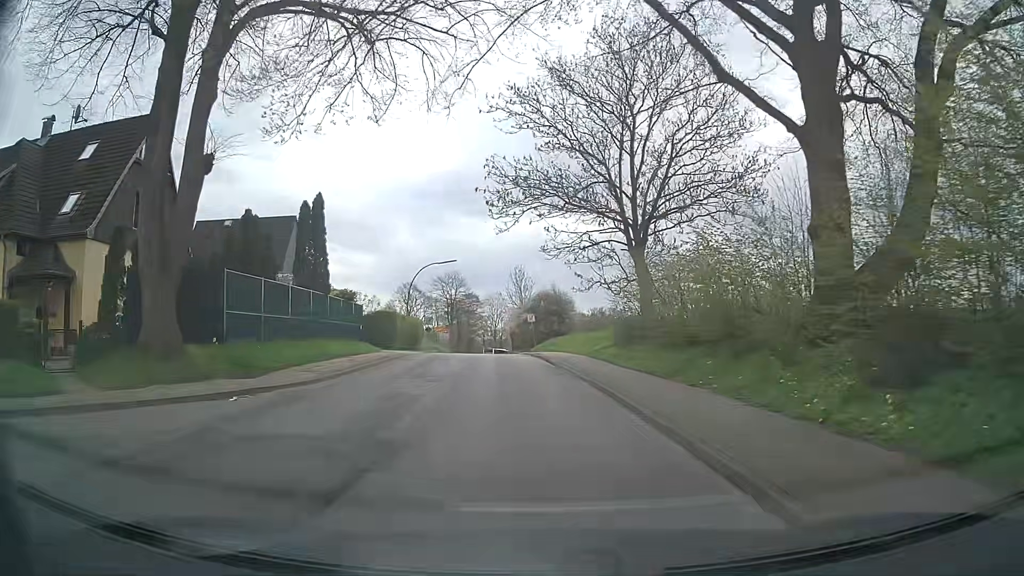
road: tertiary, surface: asphalt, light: Day
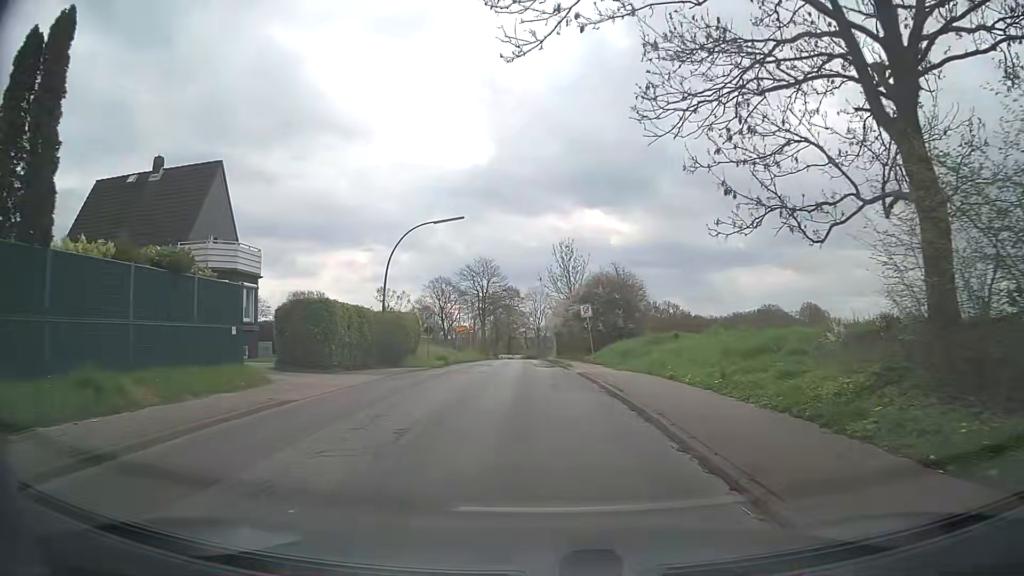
(-0.7, +18.7) m; -2°
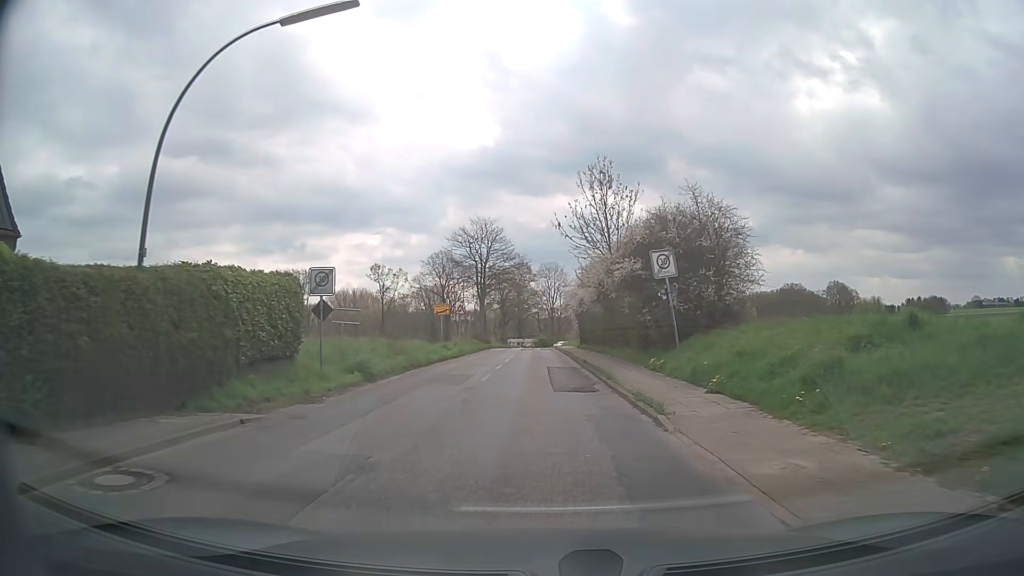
(-0.8, +19.2) m; -2°
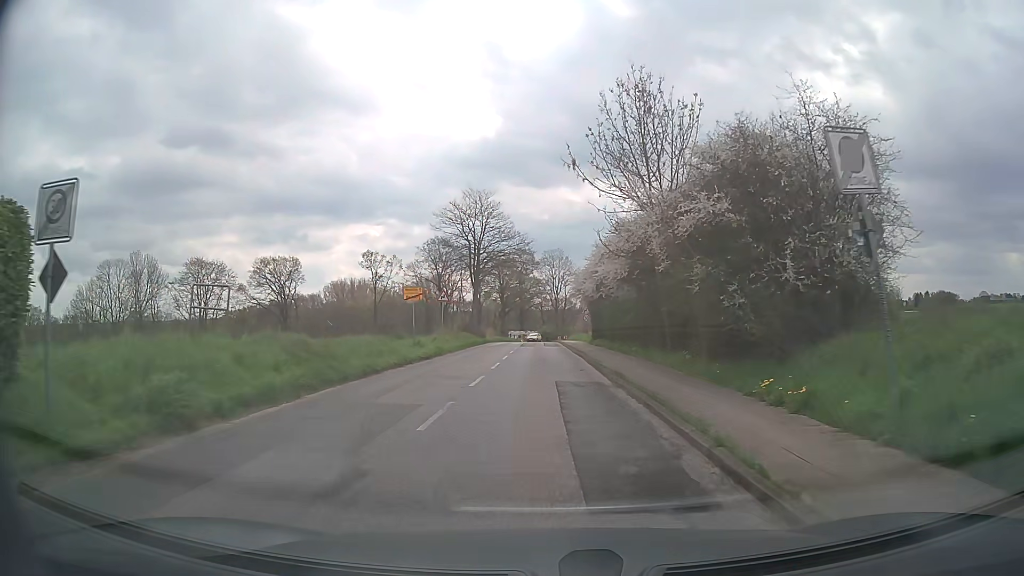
(-0.1, +10.1) m; 0°
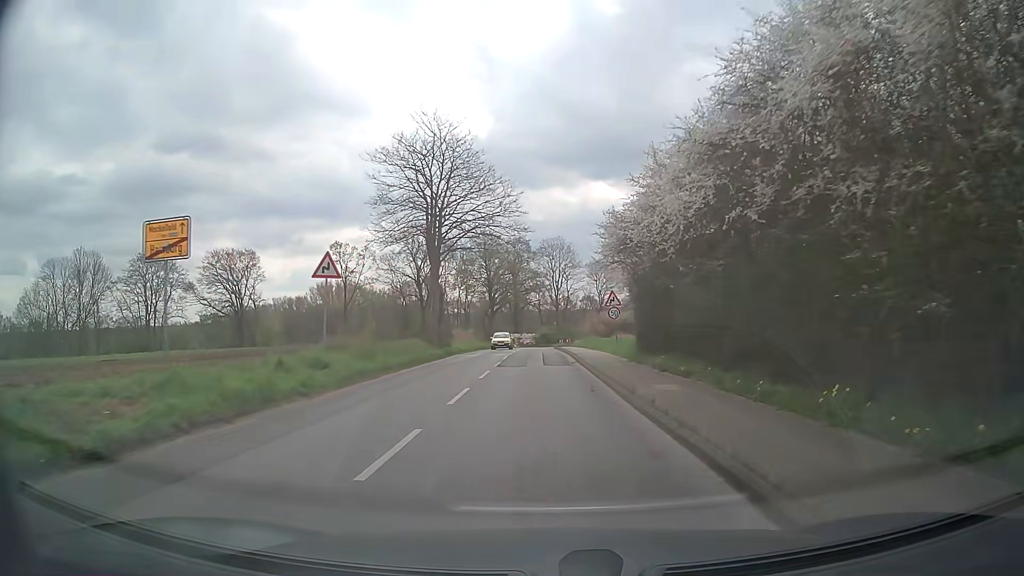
(0.0, +21.2) m; -1°
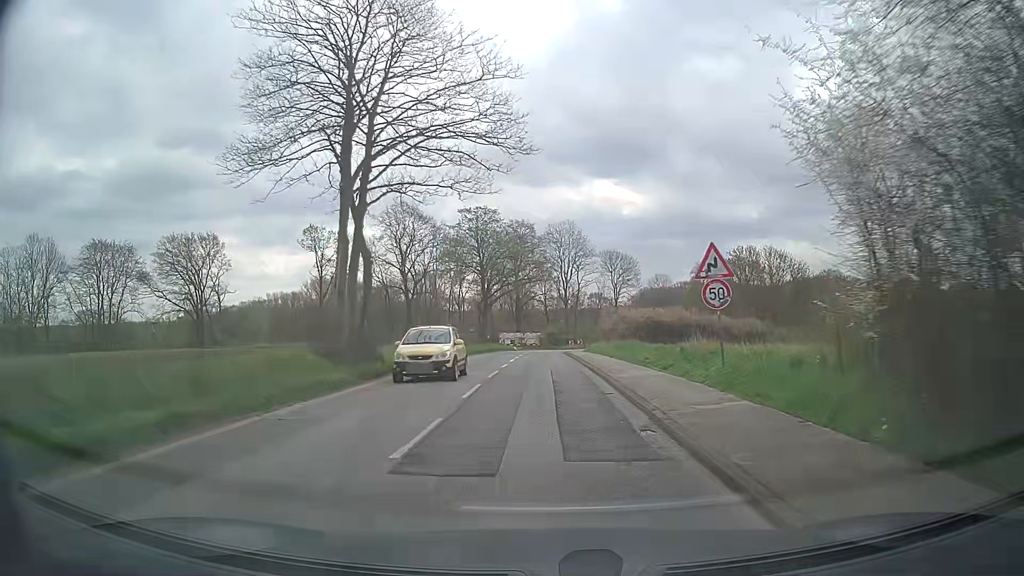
(0.0, +17.5) m; 0°
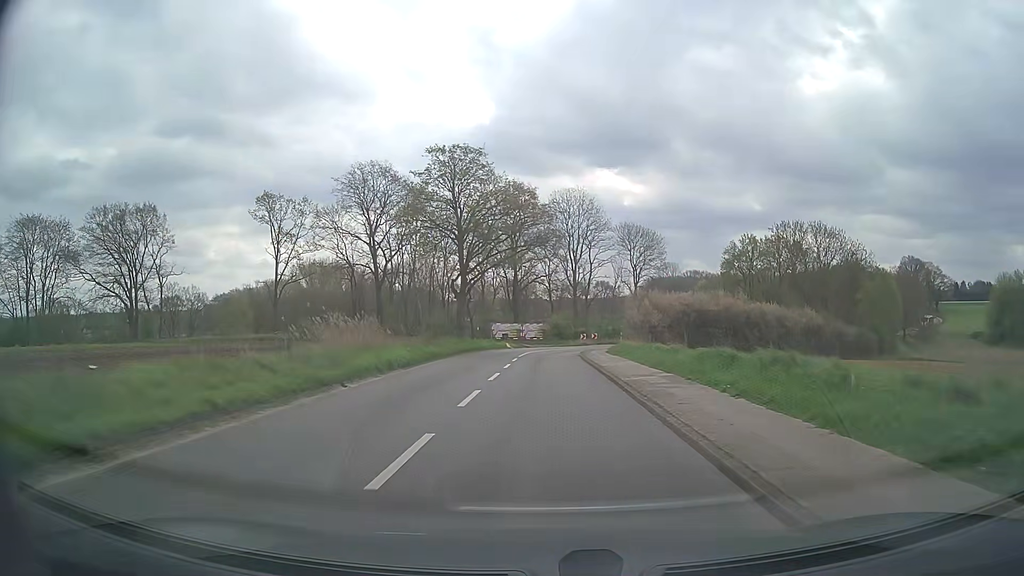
(-0.1, +20.0) m; -1°
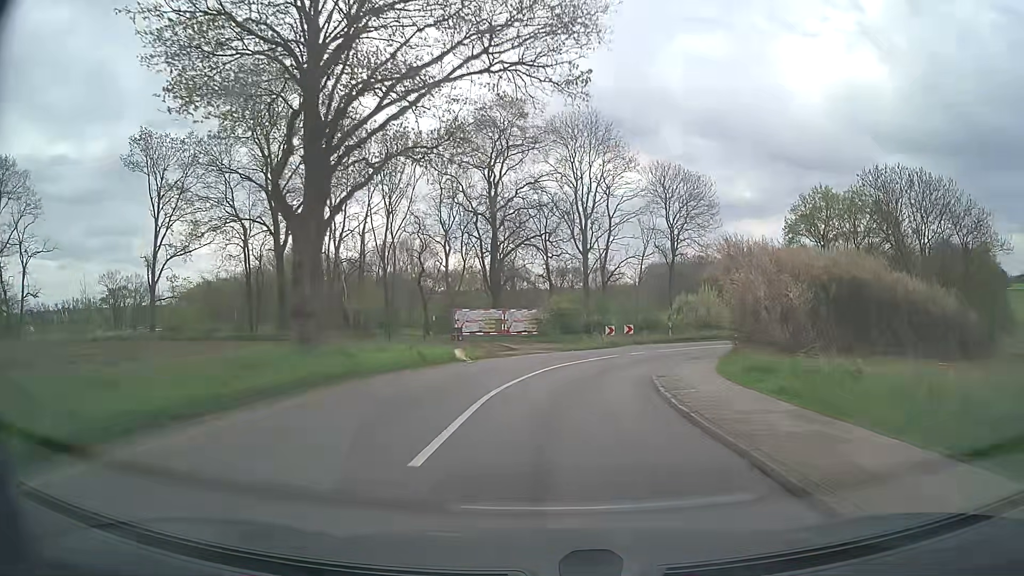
(0.0, +29.4) m; 0°
(0, +10) (+2, +20) (+5, +29) (+11, +38) (+17, +45) (+25, +52) (+32, +59) (+39, +66) (+46, +73) (+53, +80) m
